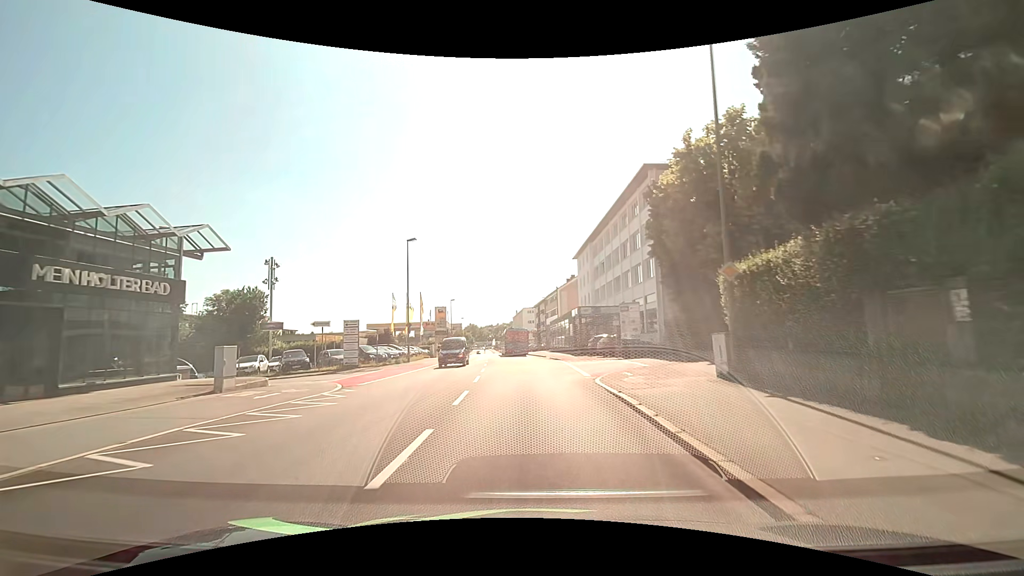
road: tertiary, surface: asphalt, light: Day
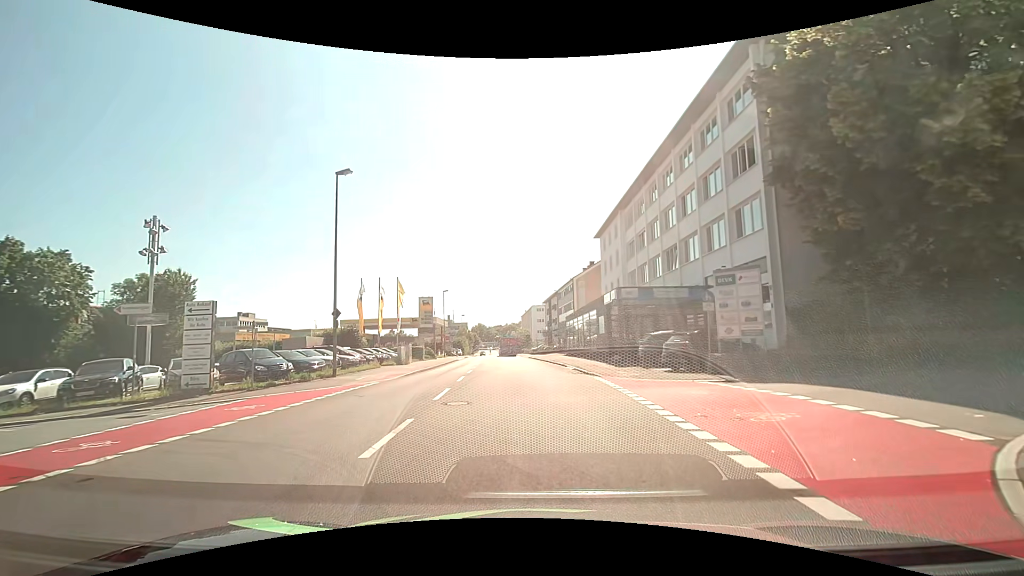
(-0.2, +16.4) m; -2°
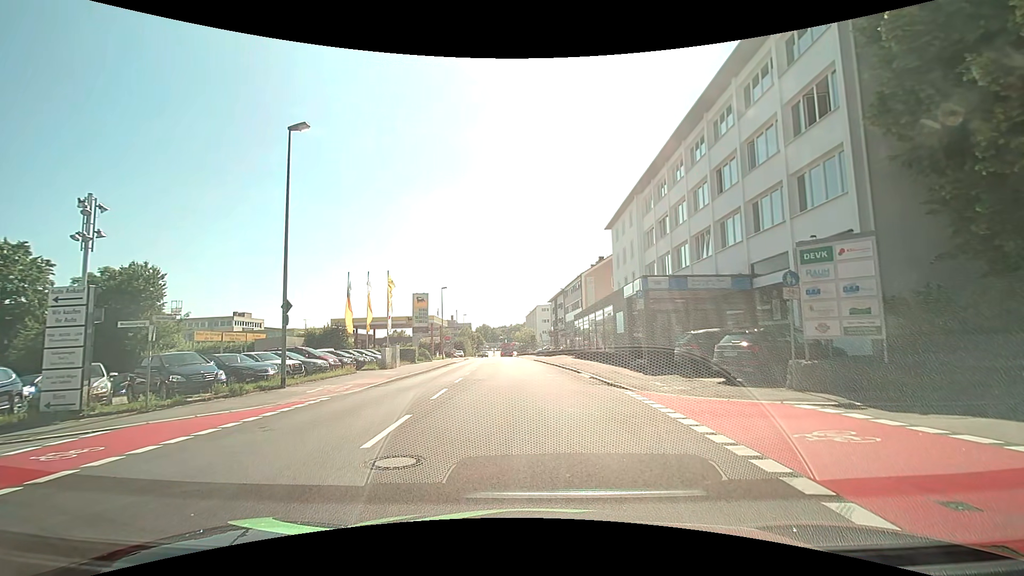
(0.0, +5.0) m; -1°
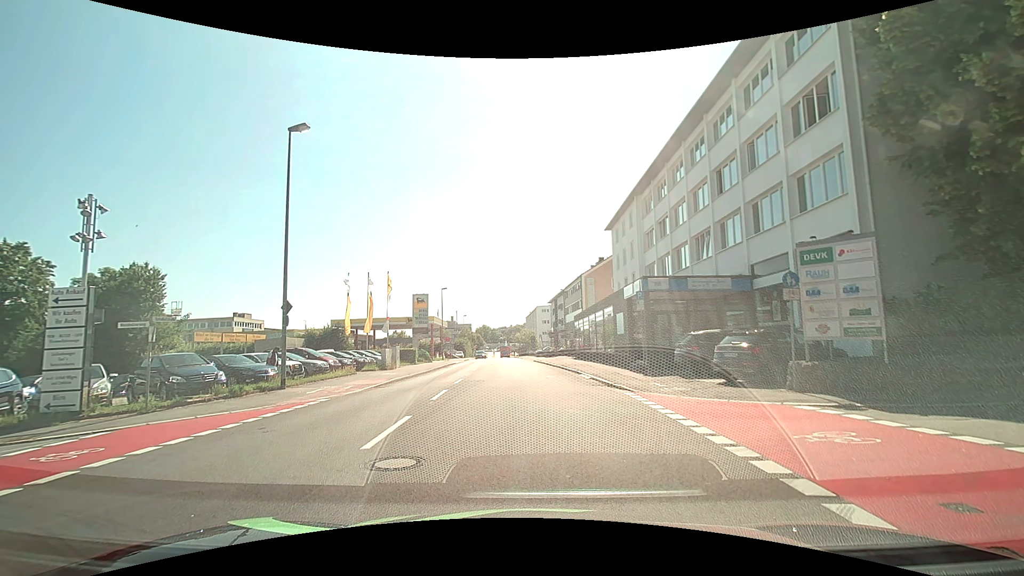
(0.0, +0.1) m; 0°
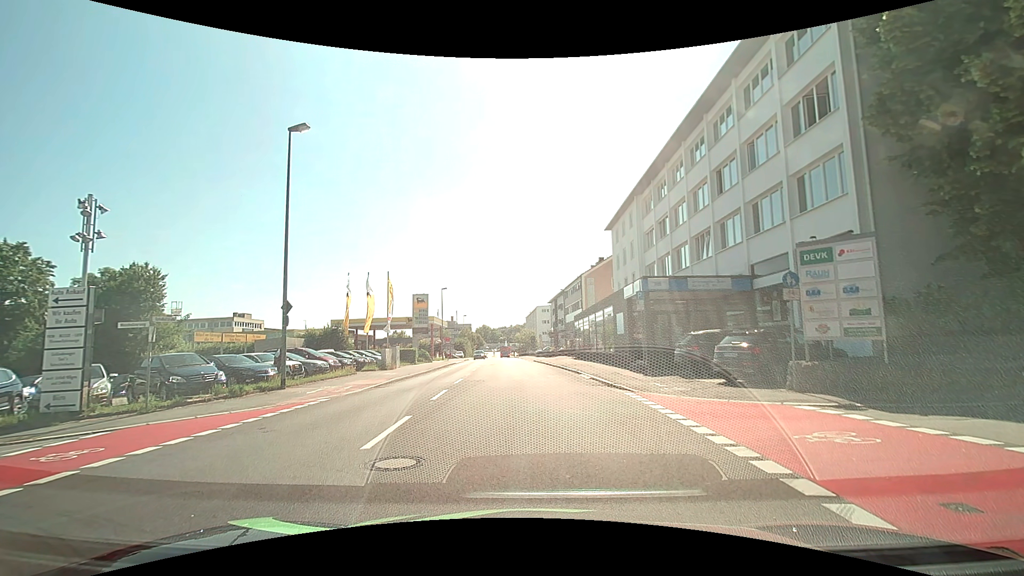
(0.0, 0.0) m; 0°
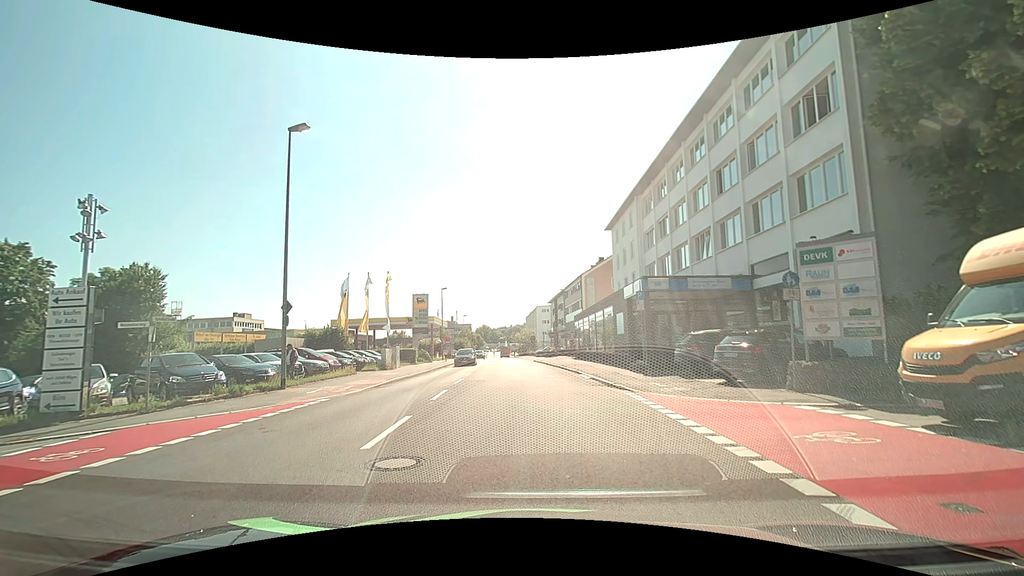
(0.0, 0.0) m; 0°
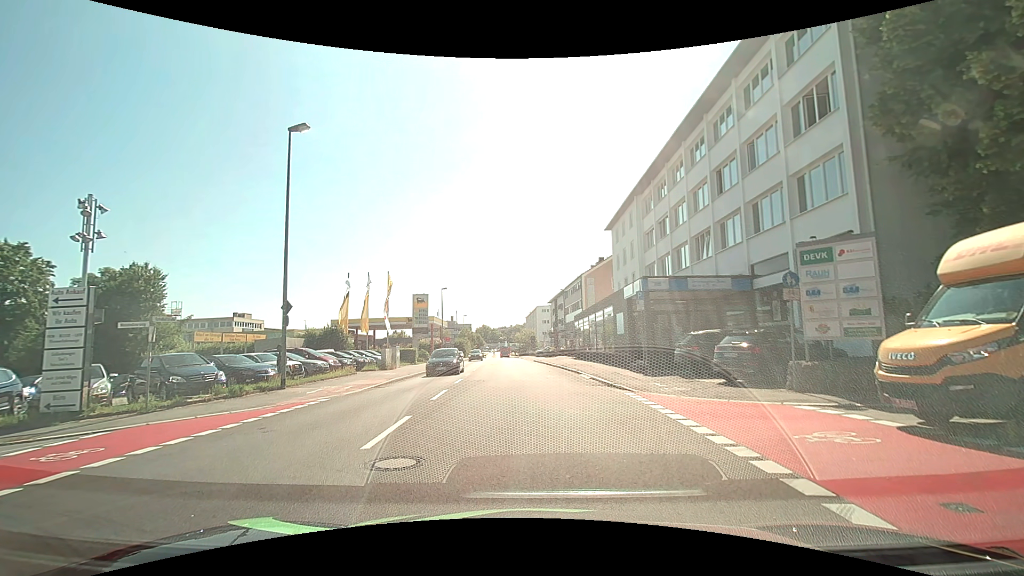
(0.0, 0.0) m; 0°
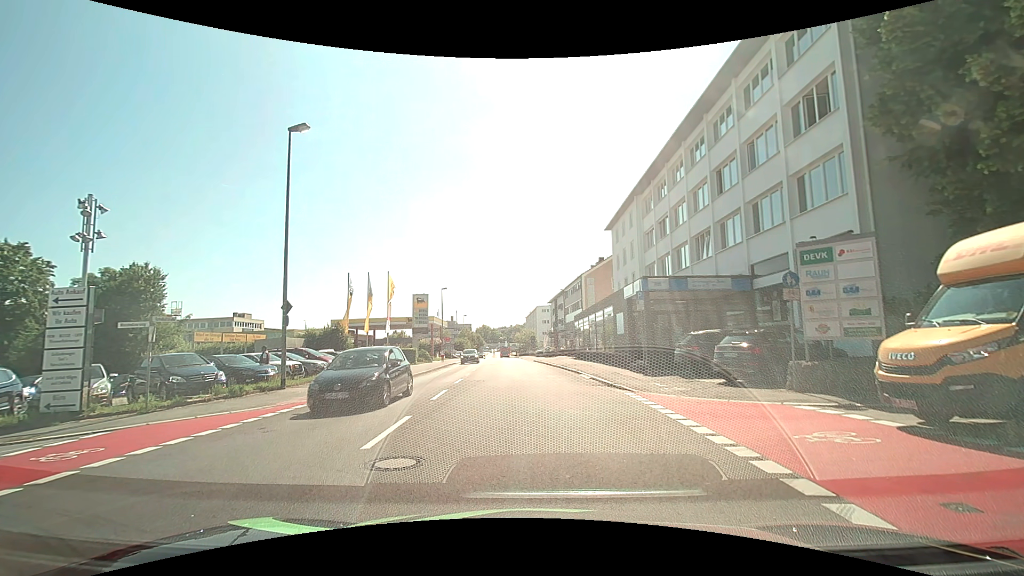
(0.0, 0.0) m; 0°
(-4, +8) (-14, +9) (-24, +9) (-34, +8) (-44, +7) (-54, +6) (-64, +6) (-74, +6) (-84, +6) (-94, +5) m
